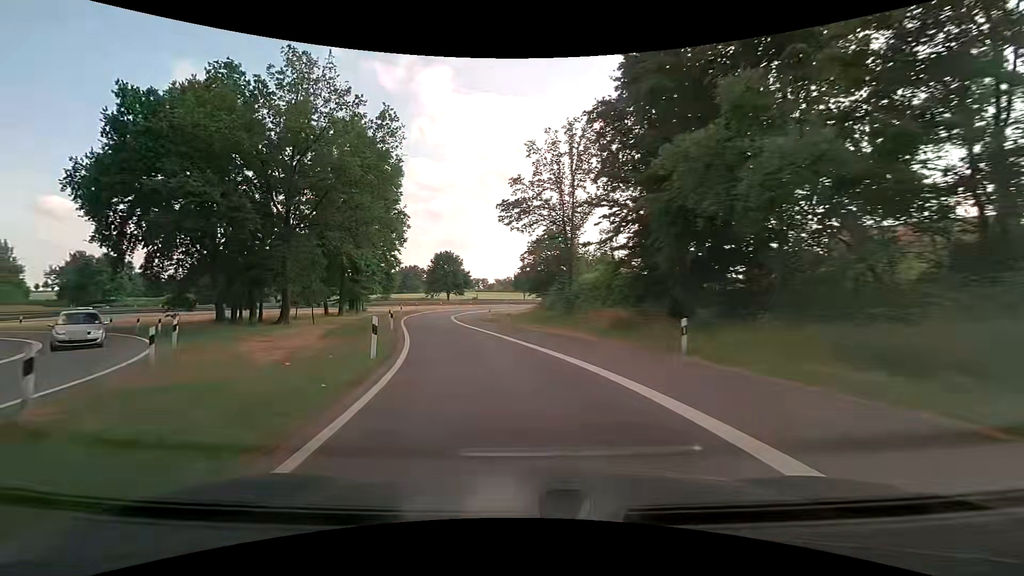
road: motorway_link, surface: asphalt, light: Day
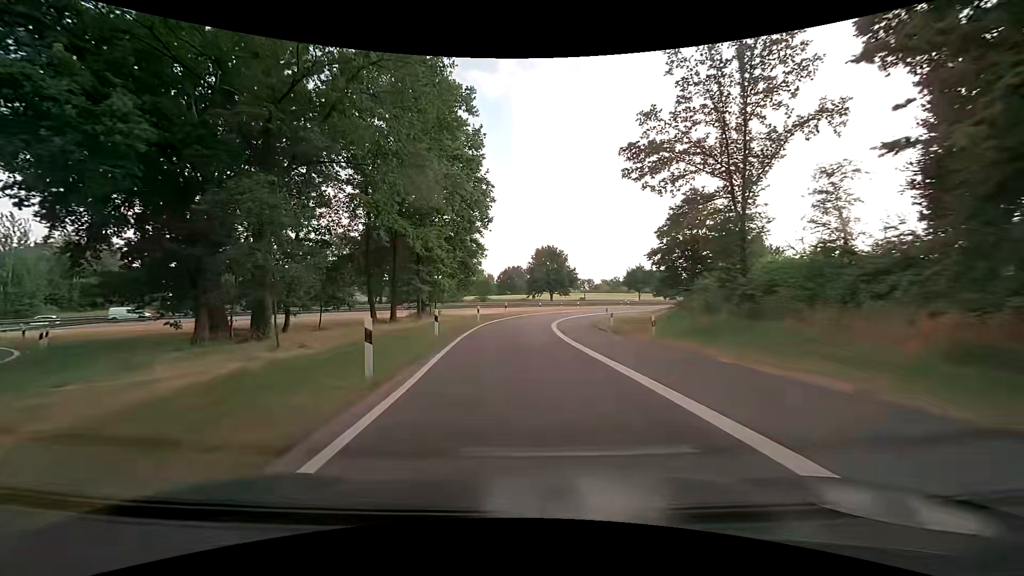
(-2.0, +16.7) m; -12°
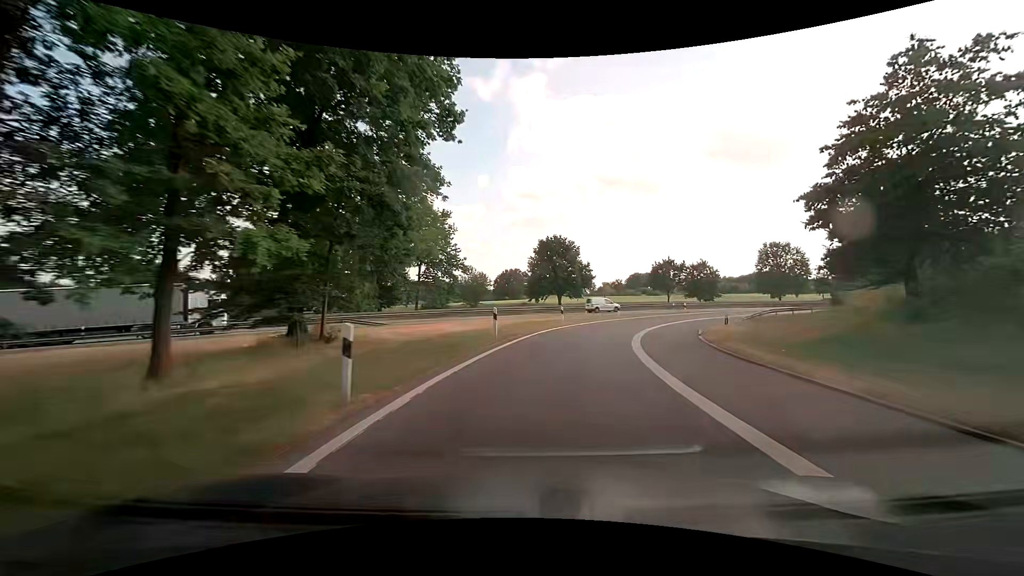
(-0.9, +26.0) m; -1°
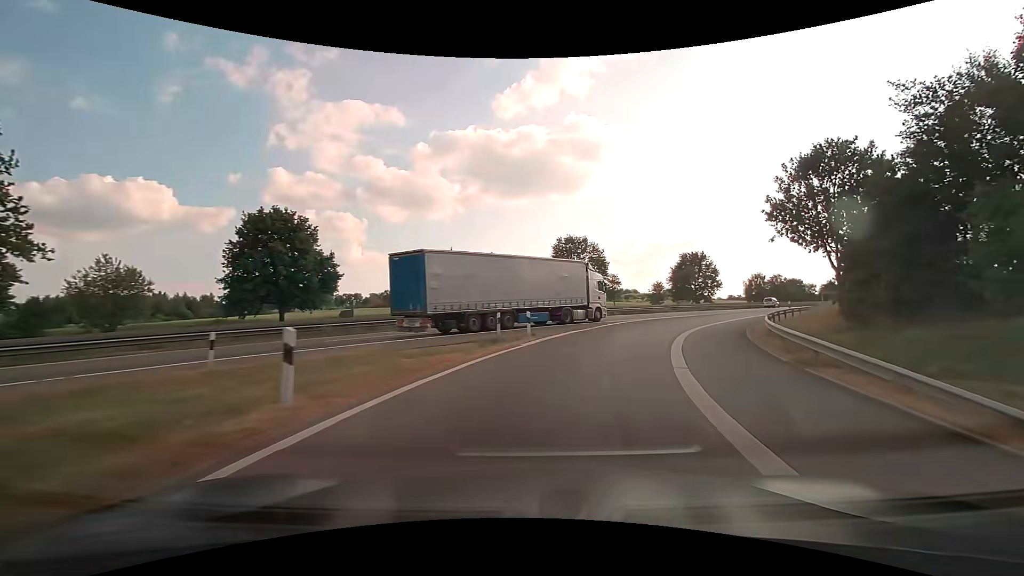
(+6.8, +33.8) m; +25°
